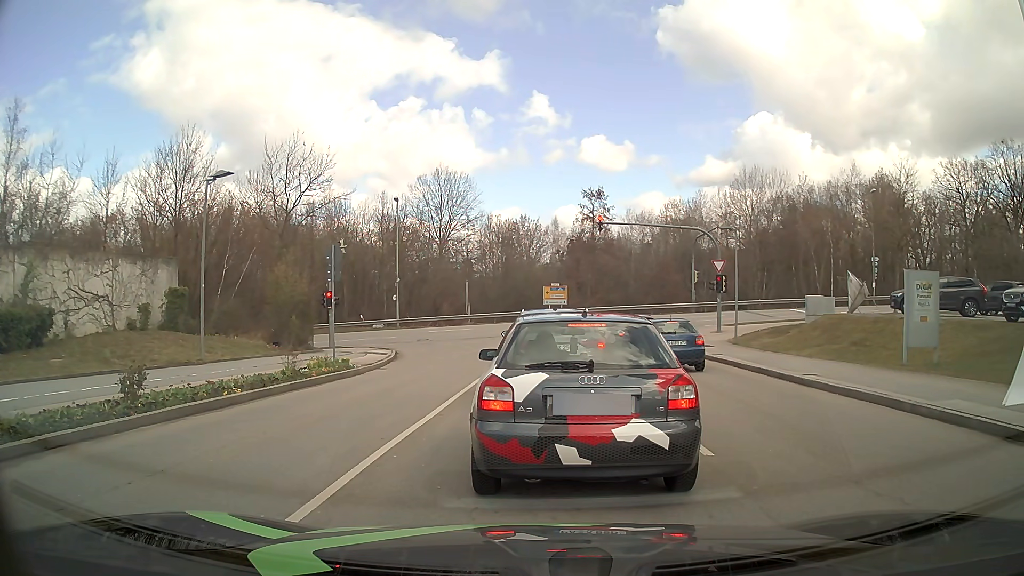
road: residential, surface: asphalt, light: Day
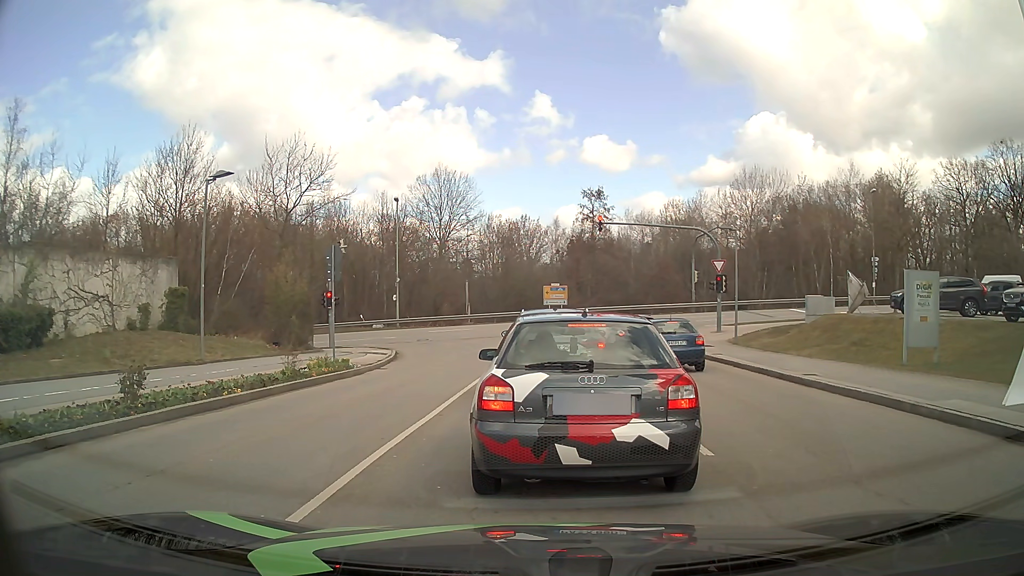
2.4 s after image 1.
(0.0, 0.0) m; 0°
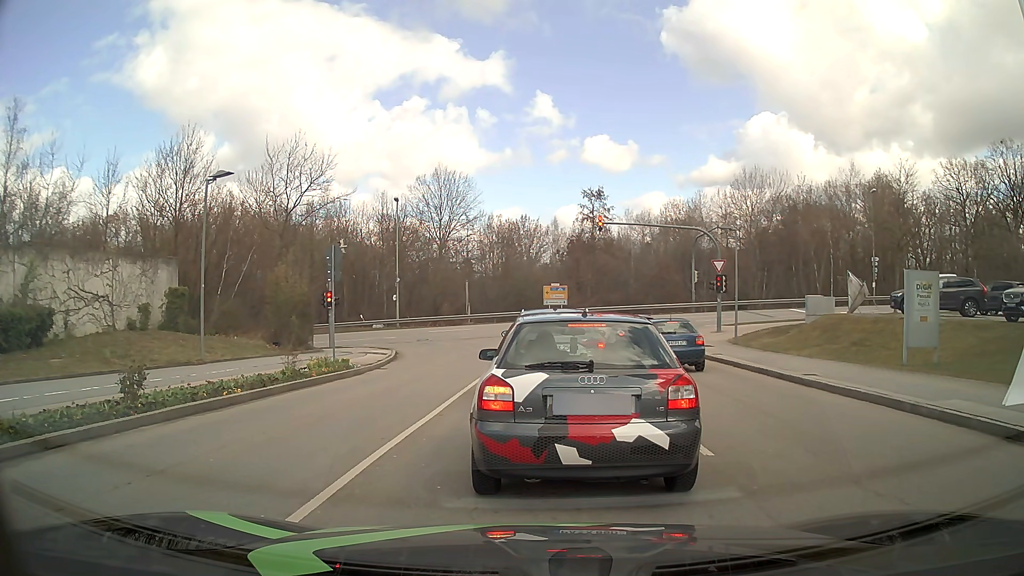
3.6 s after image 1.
(0.0, 0.0) m; 0°
(0, +10) (+1, +20) (+1, +30) (0, +40) (-6, +47) (-16, +50) (-26, +50) (-36, +50) (-46, +50) (-56, +49) m
